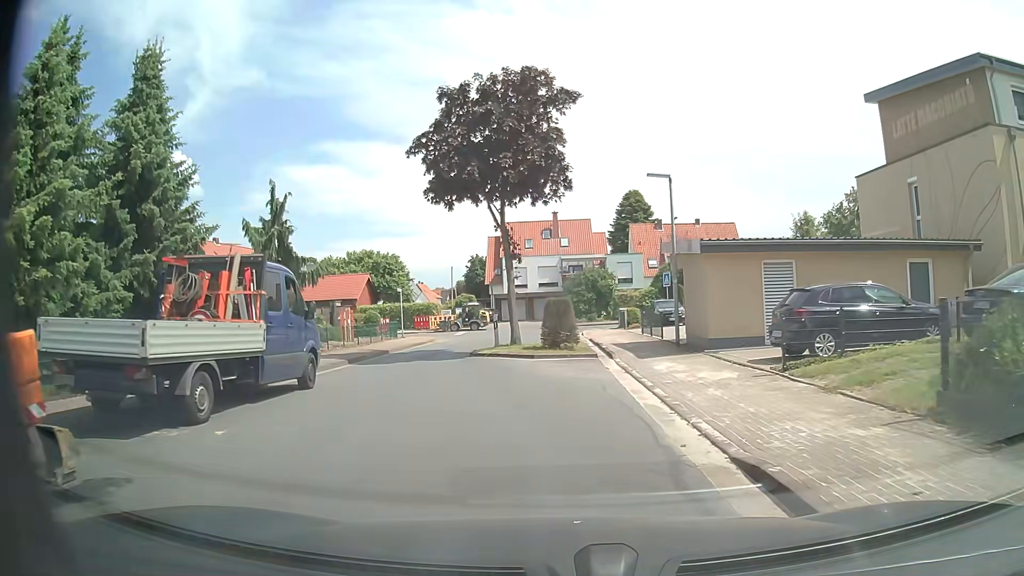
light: Day
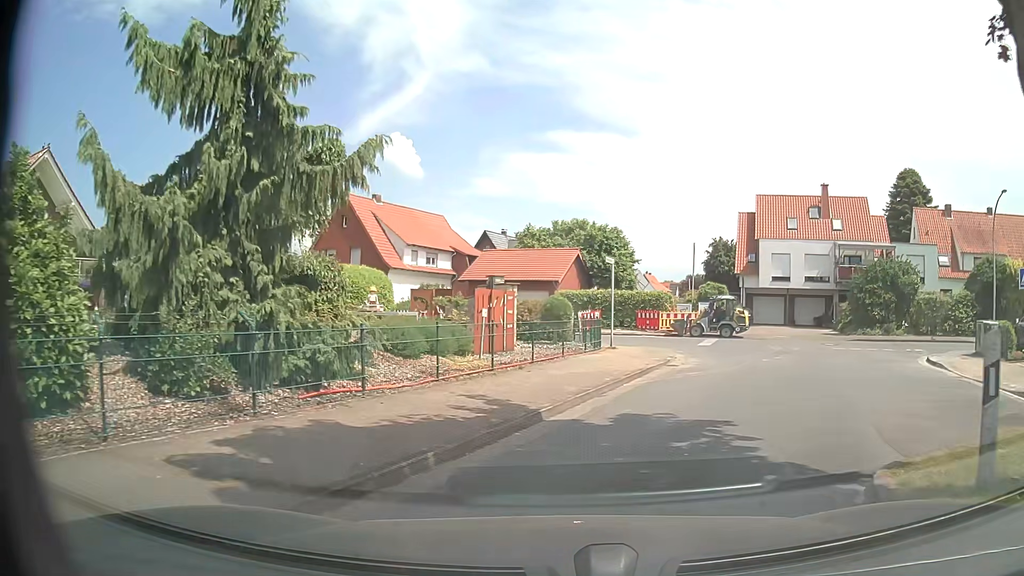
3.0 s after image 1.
(-2.8, +16.6) m; -20°
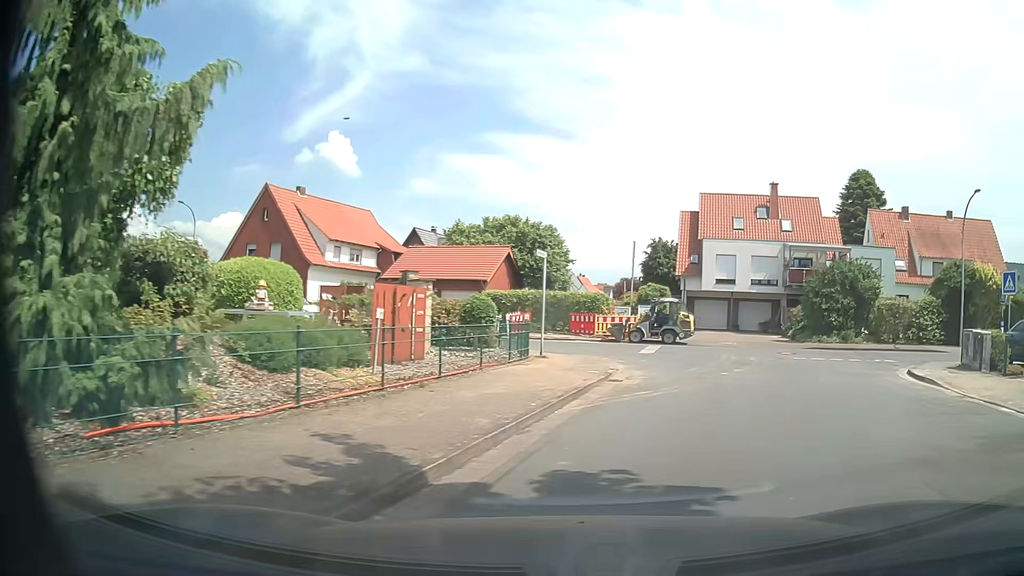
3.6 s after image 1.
(+0.1, +3.0) m; +6°
(+3, +9) (+8, +18) (+6, +27) (-3, +32) (-12, +35) (-22, +37) (-32, +39) (-42, +42) (-51, +44) (-61, +47) m
